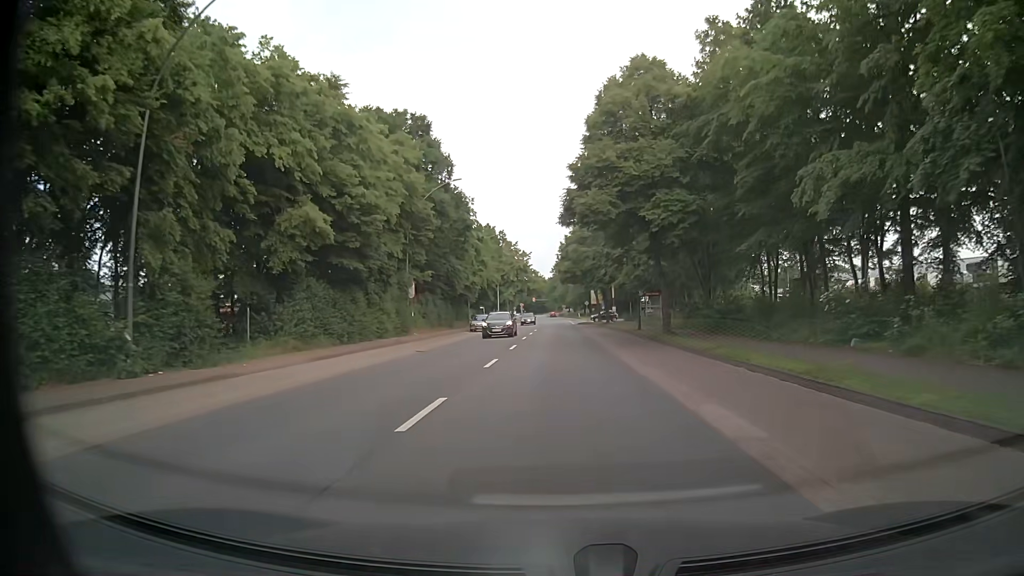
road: tertiary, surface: asphalt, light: Day
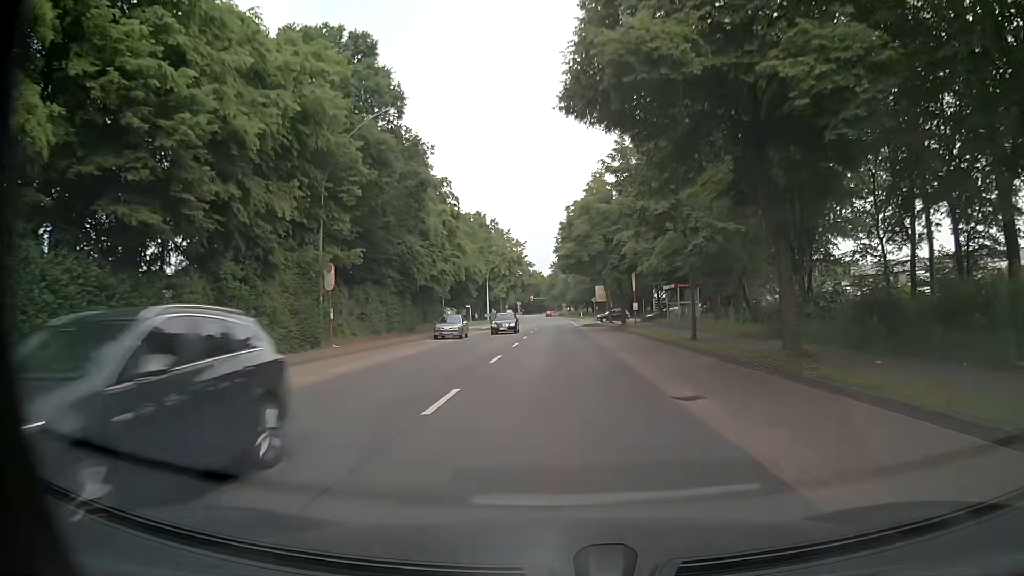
(0.0, +16.5) m; 0°
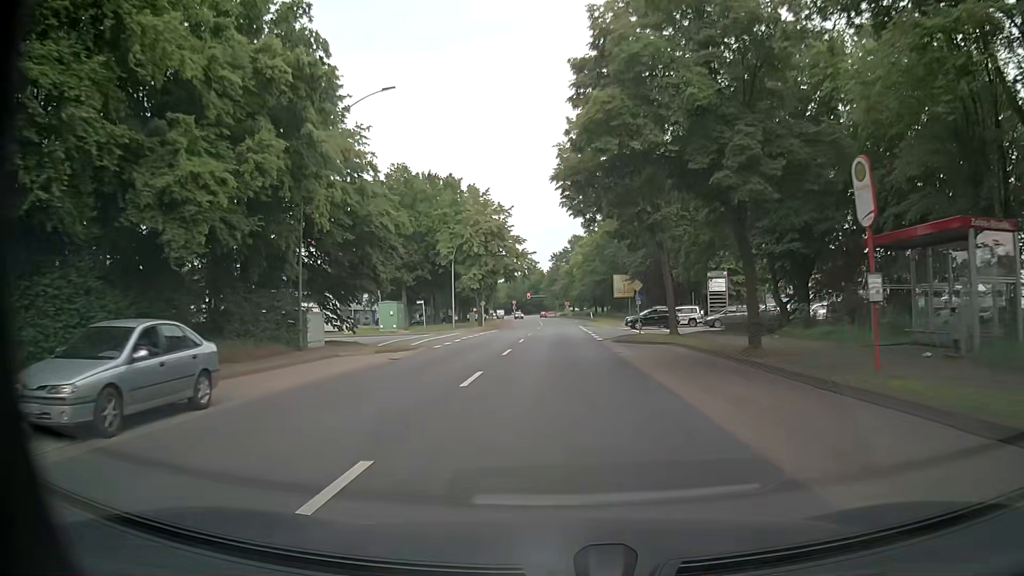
(-0.1, +33.1) m; 0°
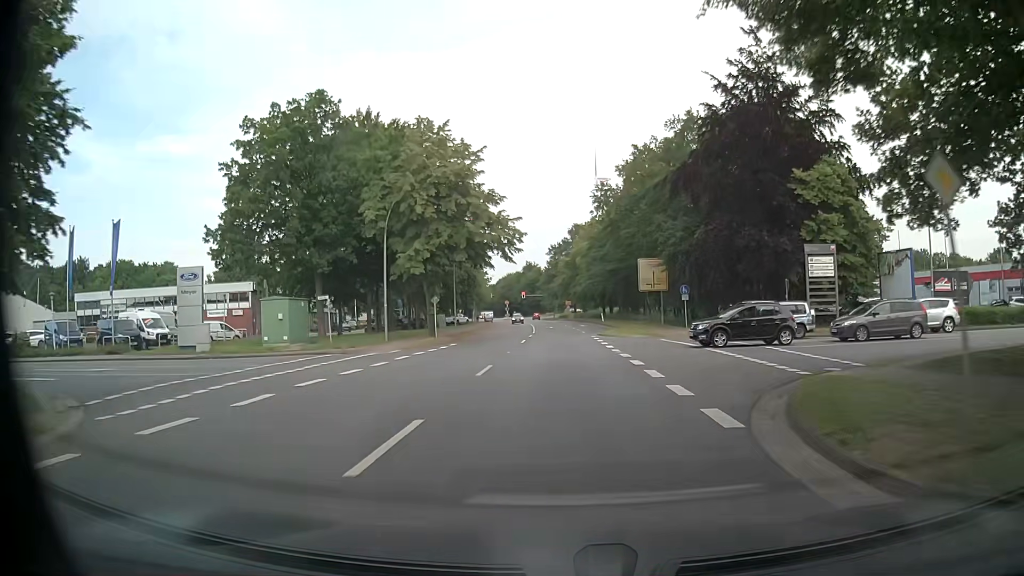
(-0.2, +24.7) m; 0°
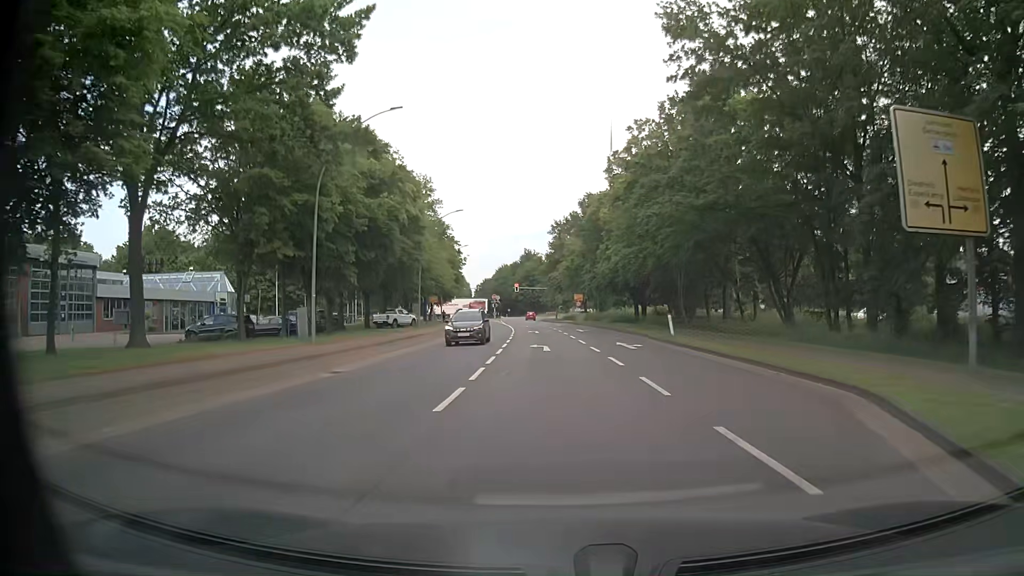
(+0.1, +41.2) m; 0°
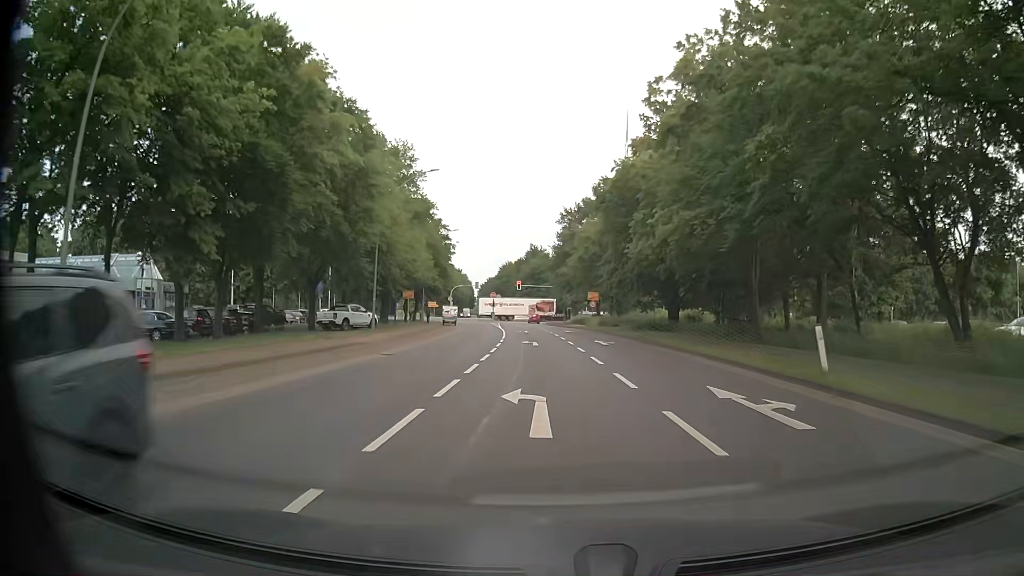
(-0.1, +16.5) m; 0°
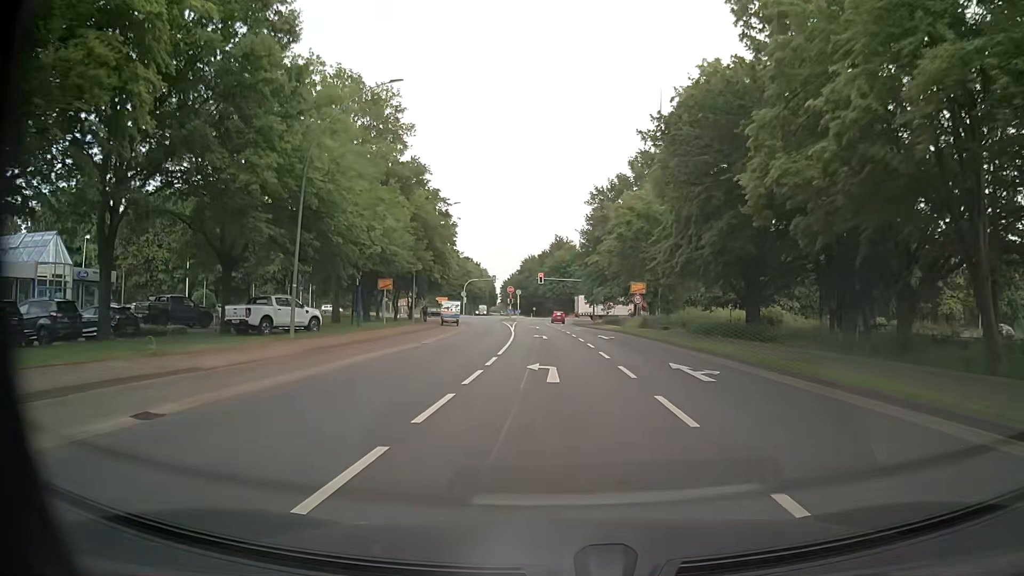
(-0.4, +16.4) m; -3°
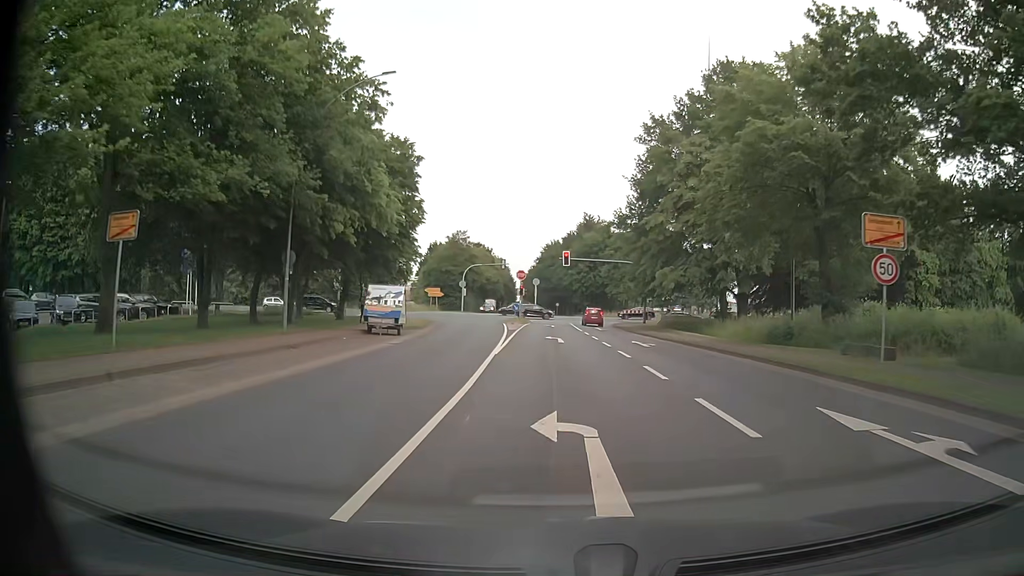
(-0.7, +30.5) m; -2°
(0, +10) (0, +20) (0, +30) (-1, +40) (-1, +50) (-1, +60) (-1, +70) (-7, +78) (-16, +80) (-26, +79) m
